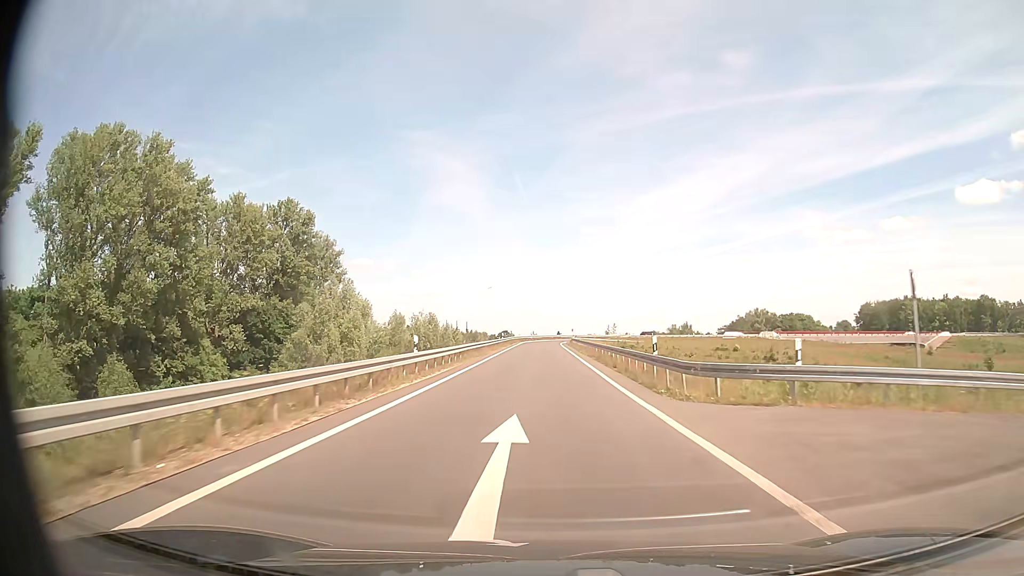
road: trunk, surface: asphalt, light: Day
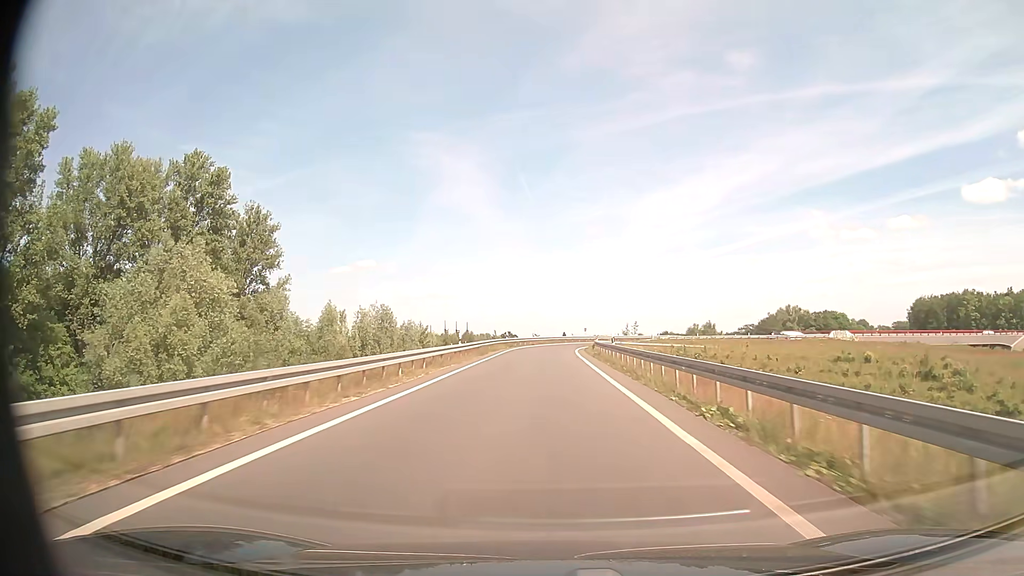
(0.0, +36.2) m; 0°
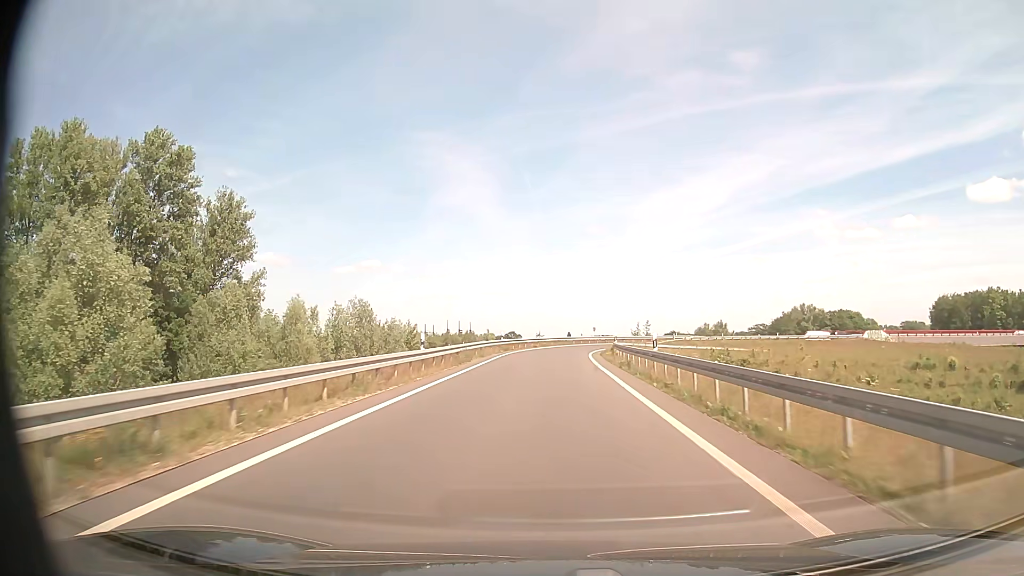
(-0.1, +11.4) m; 0°
